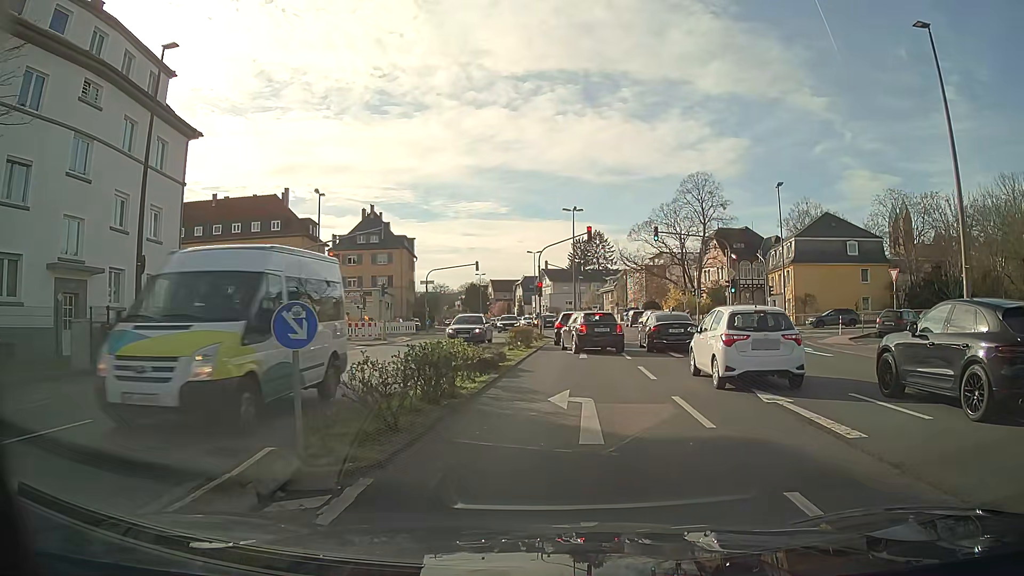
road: tertiary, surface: asphalt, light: Day
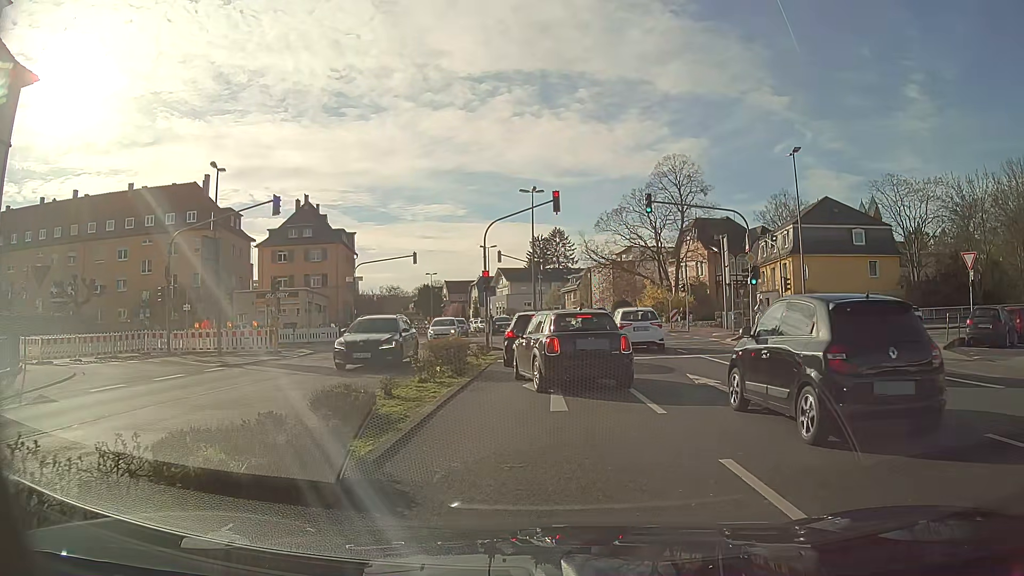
(+0.4, +10.8) m; +4°
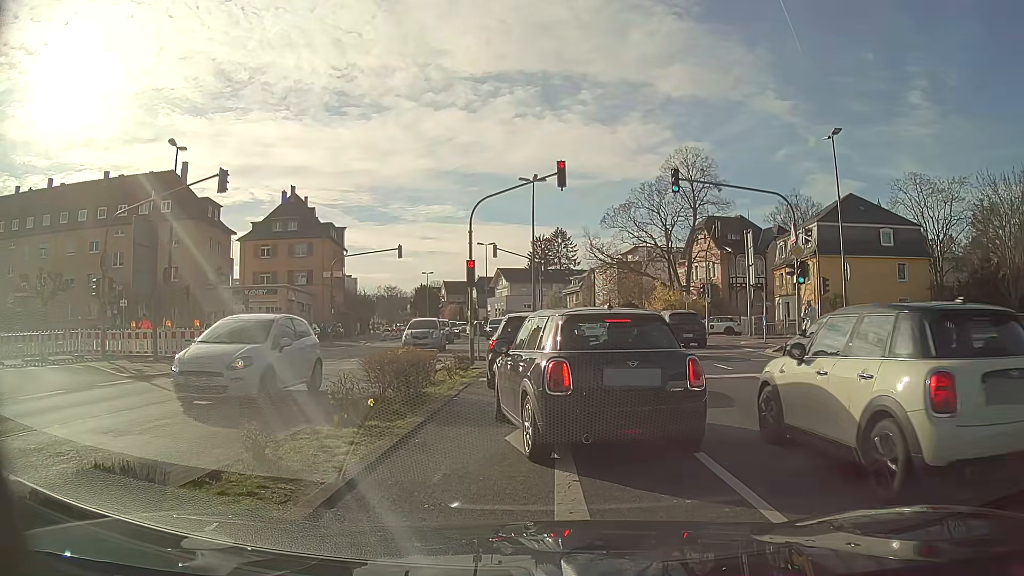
(0.0, +5.3) m; -1°
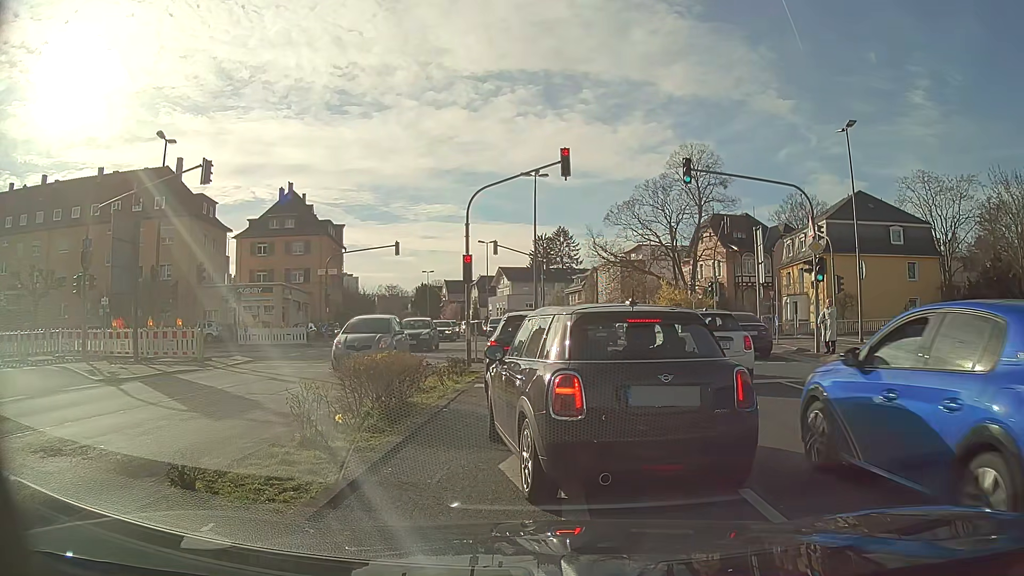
(0.0, +1.4) m; 0°
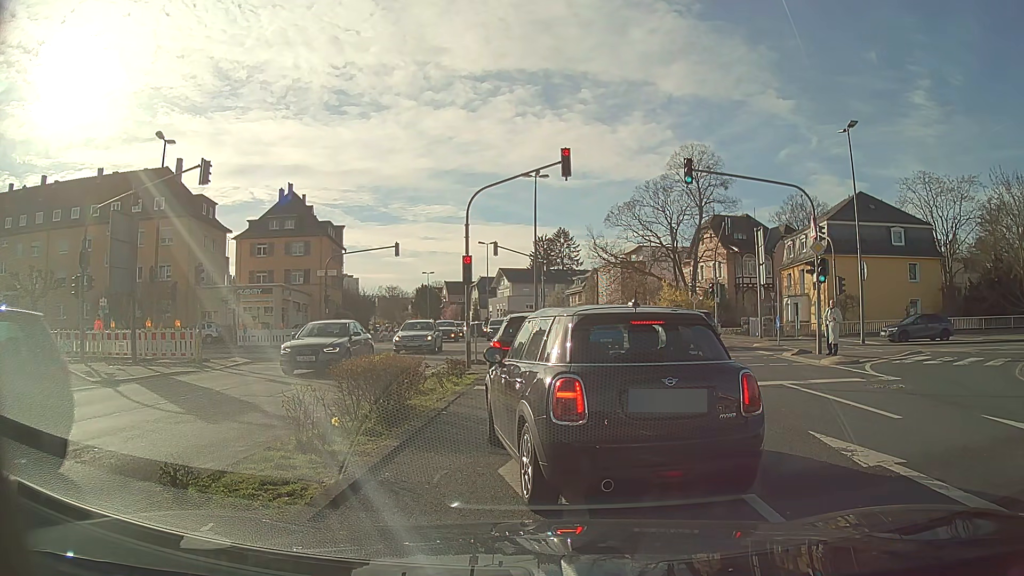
(0.0, +0.2) m; 0°
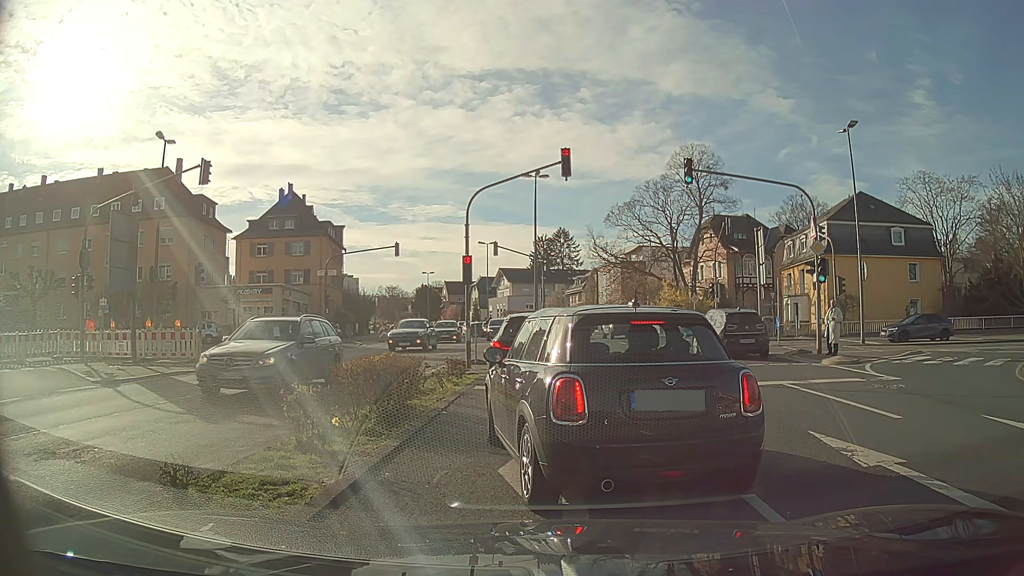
(0.0, 0.0) m; 0°
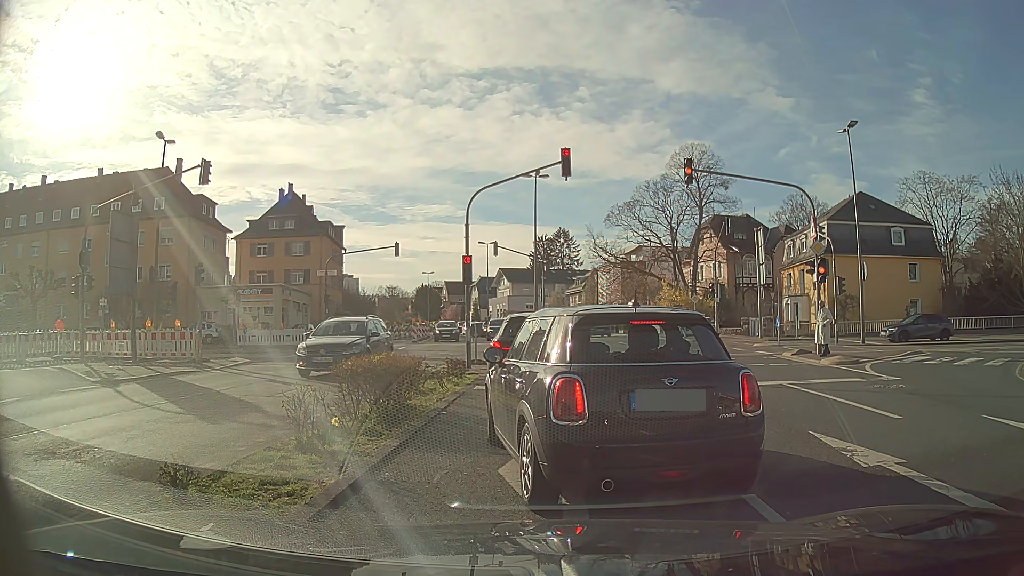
(0.0, 0.0) m; 0°
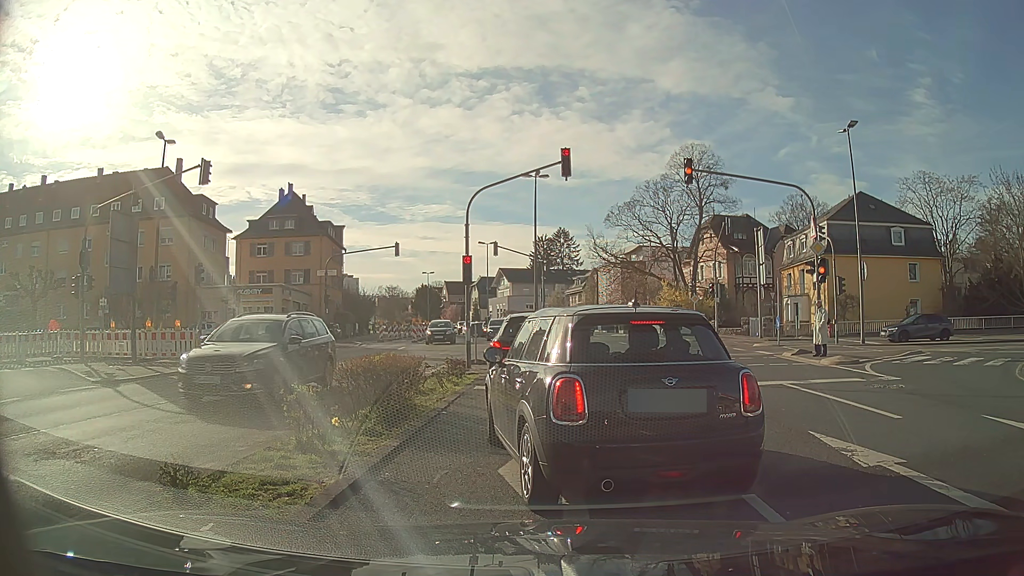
(0.0, 0.0) m; 0°
